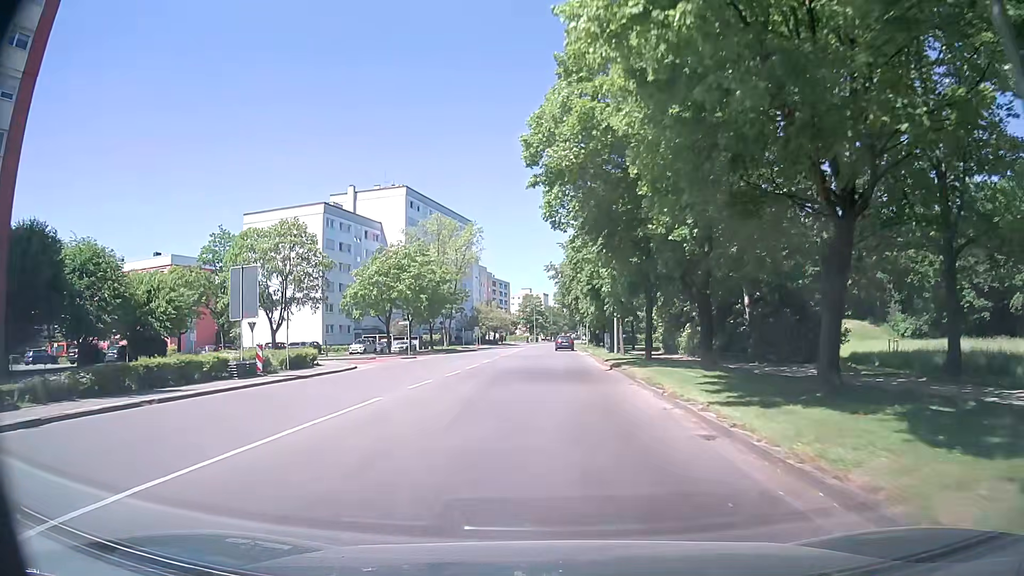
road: tertiary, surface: asphalt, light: Day
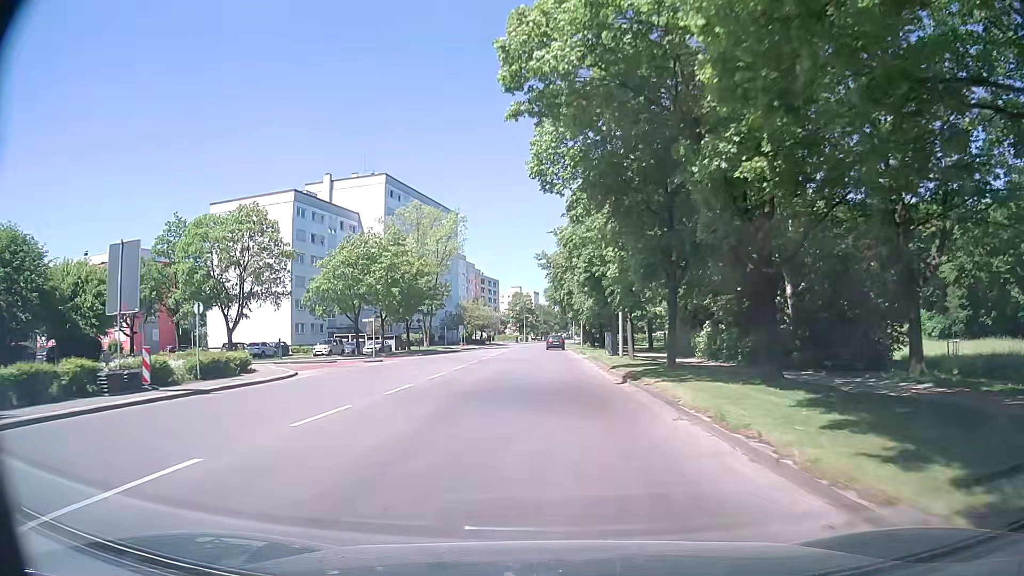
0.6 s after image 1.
(0.0, +7.8) m; 0°
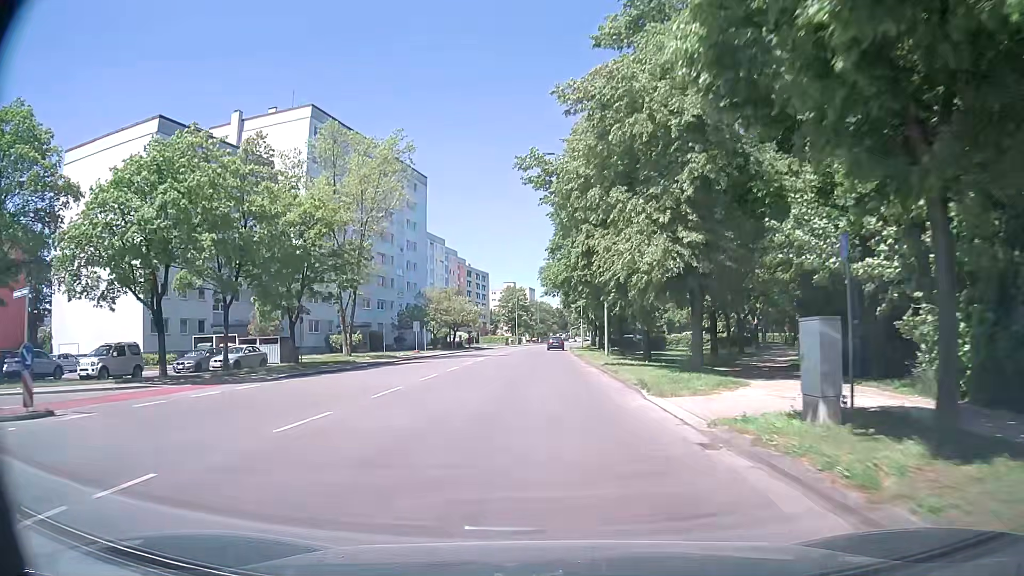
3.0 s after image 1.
(+0.2, +31.5) m; 0°
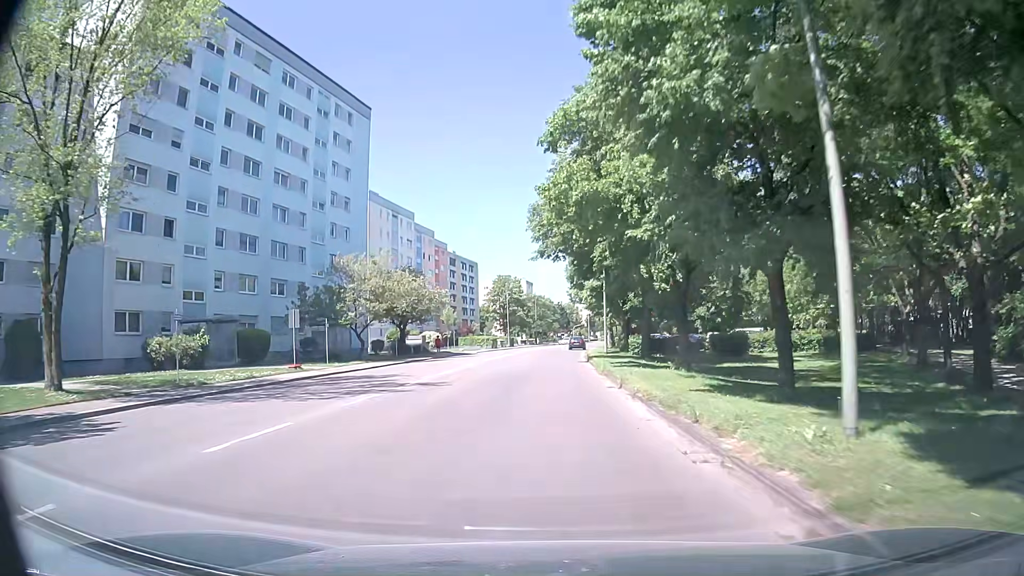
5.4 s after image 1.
(+0.1, +31.9) m; 0°
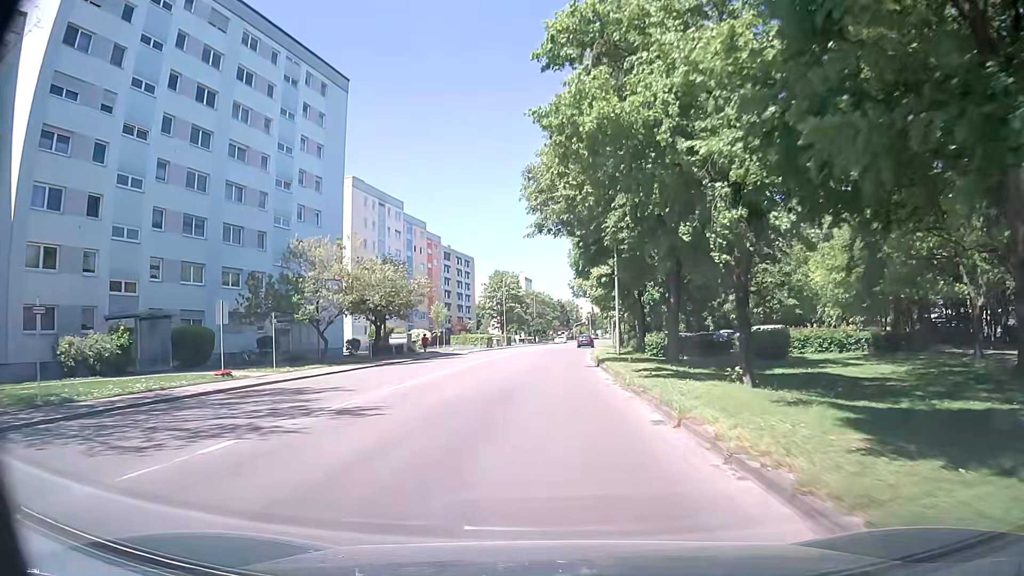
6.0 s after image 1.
(0.0, +8.0) m; -1°
(0, +10) (0, +20) (+1, +30) (+1, +40) (+2, +50) (+3, +60) (+4, +70) (+5, +80) (+6, +90) (+8, +100) m
